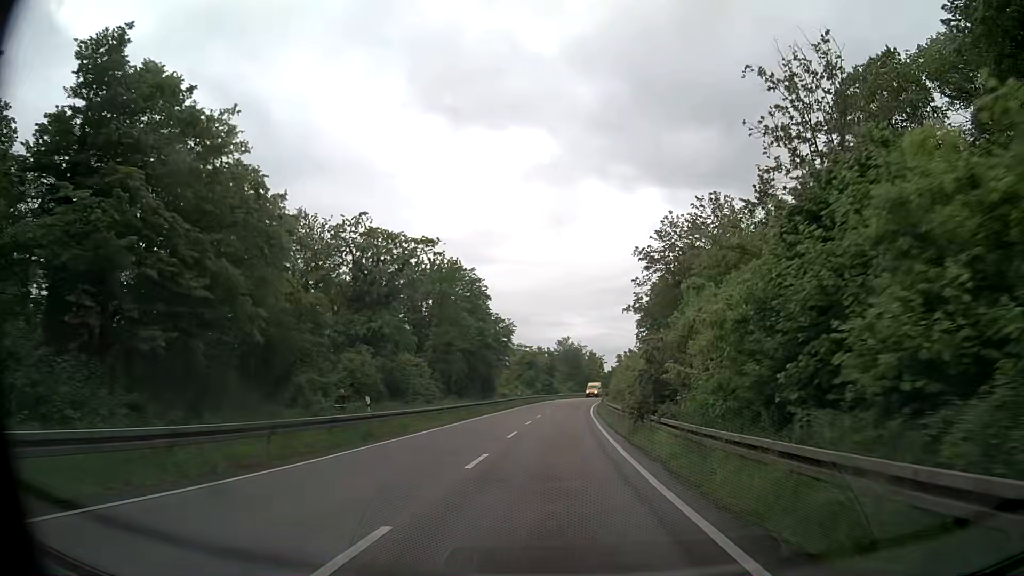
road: secondary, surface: asphalt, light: Day
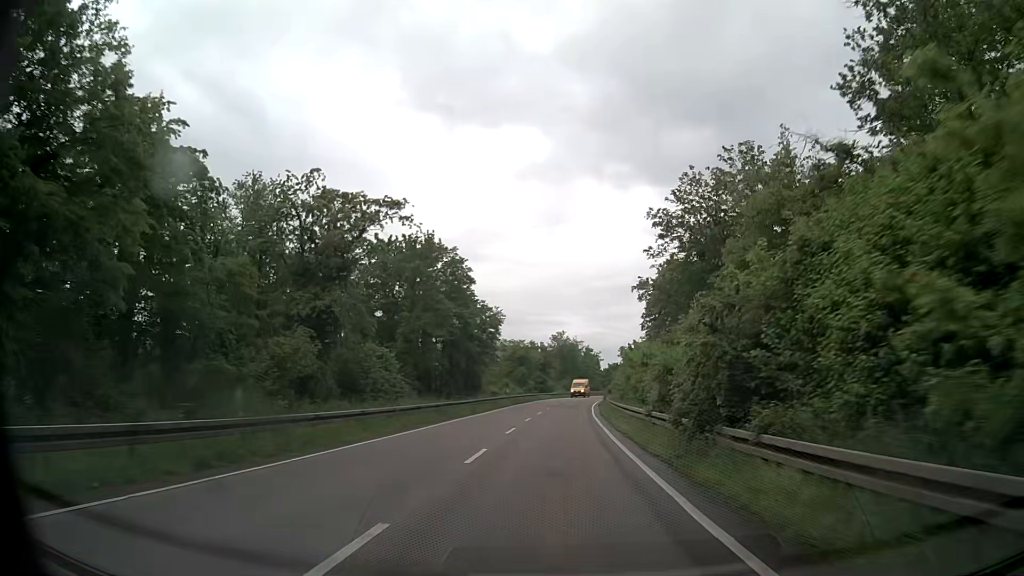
(0.0, +9.1) m; 0°
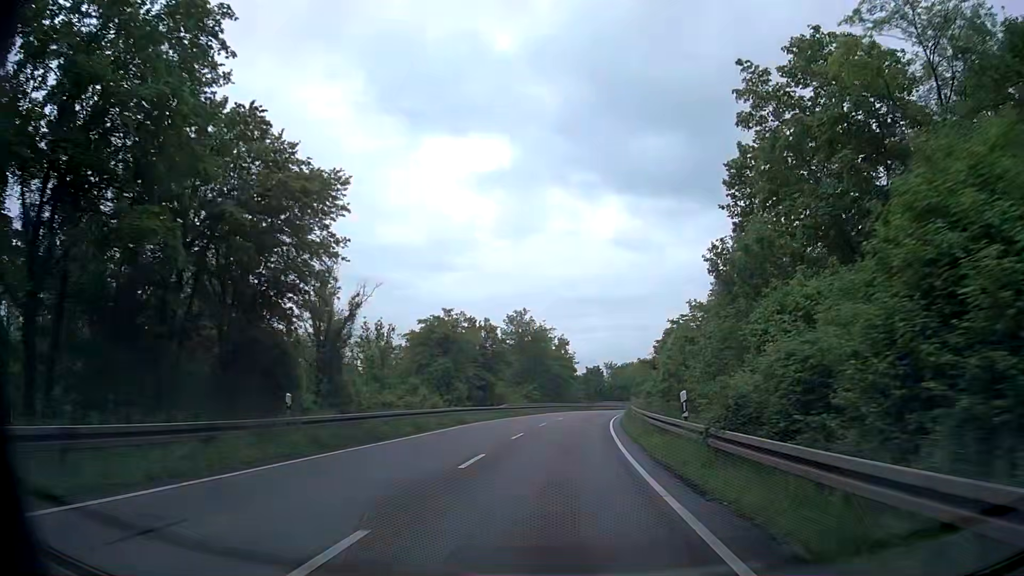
(+1.2, +45.3) m; +4°
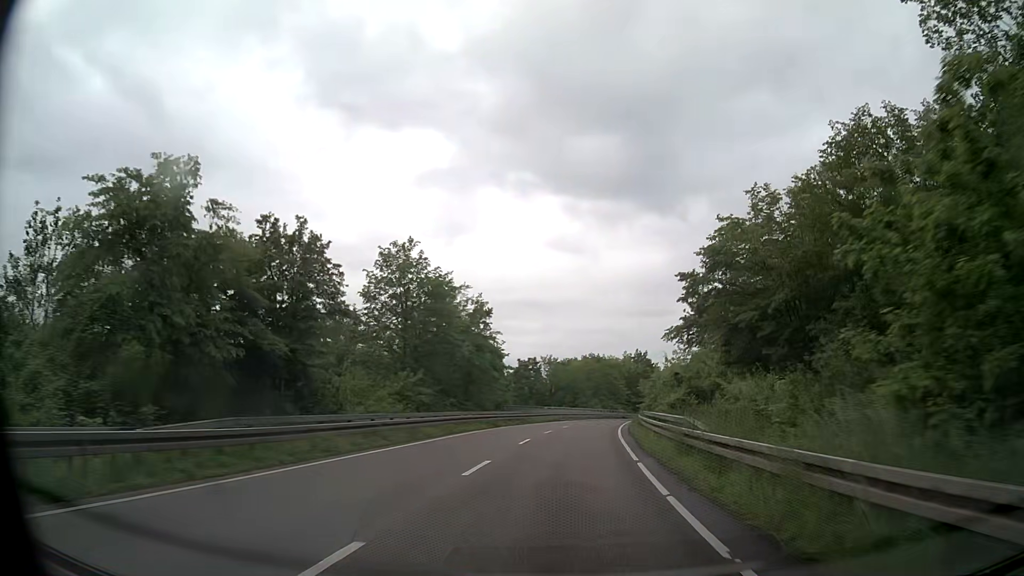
(+1.2, +36.2) m; +5°
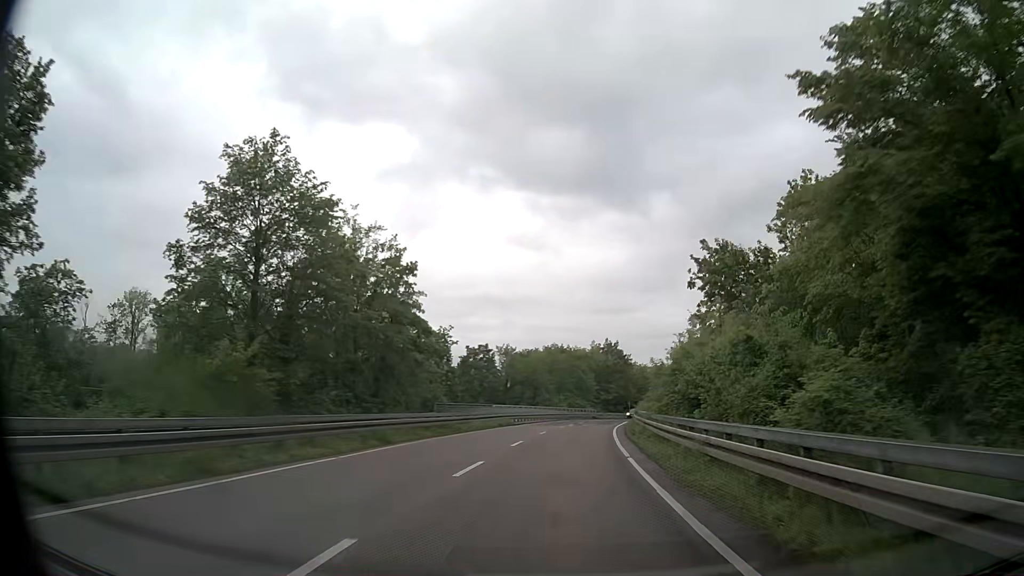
(+0.4, +18.2) m; +3°
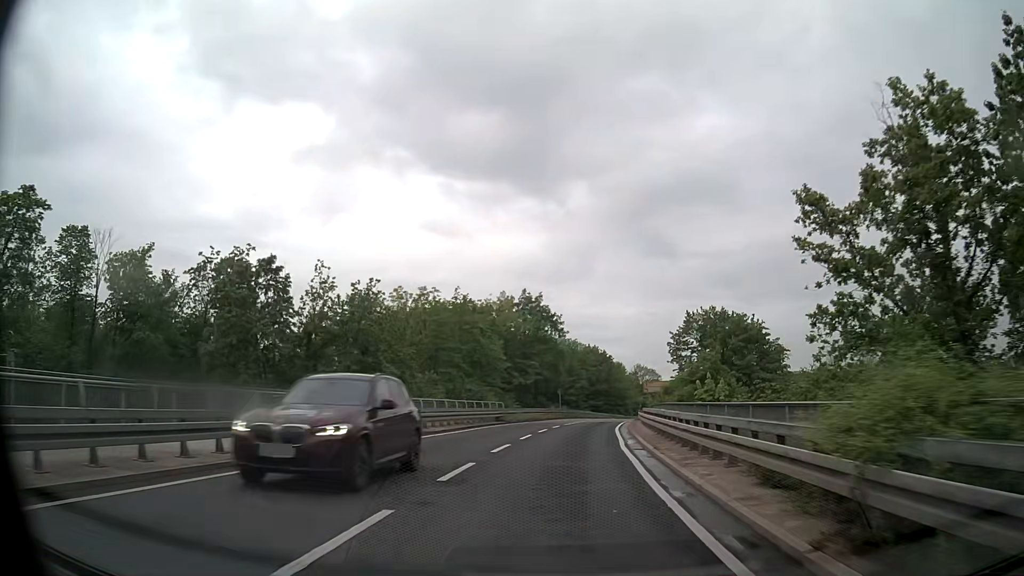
(+3.1, +45.8) m; +7°
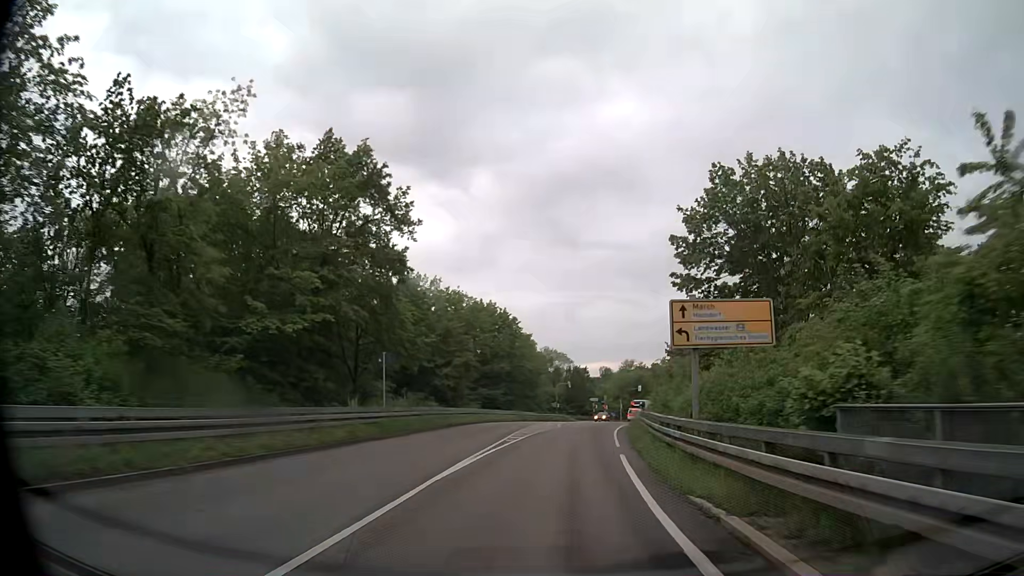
(+3.5, +46.1) m; +9°
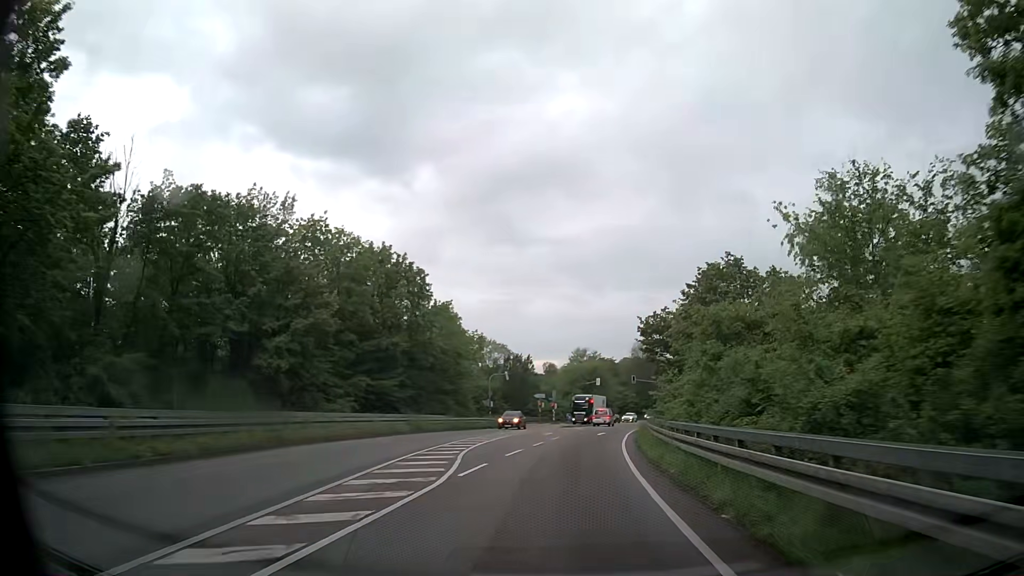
(+1.1, +27.9) m; +5°
